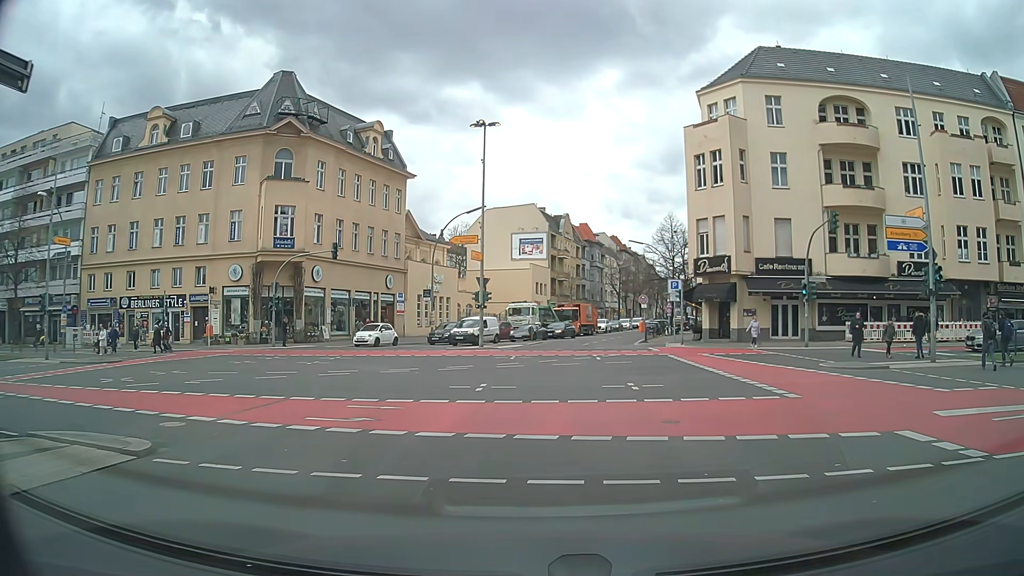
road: tertiary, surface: asphalt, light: Day
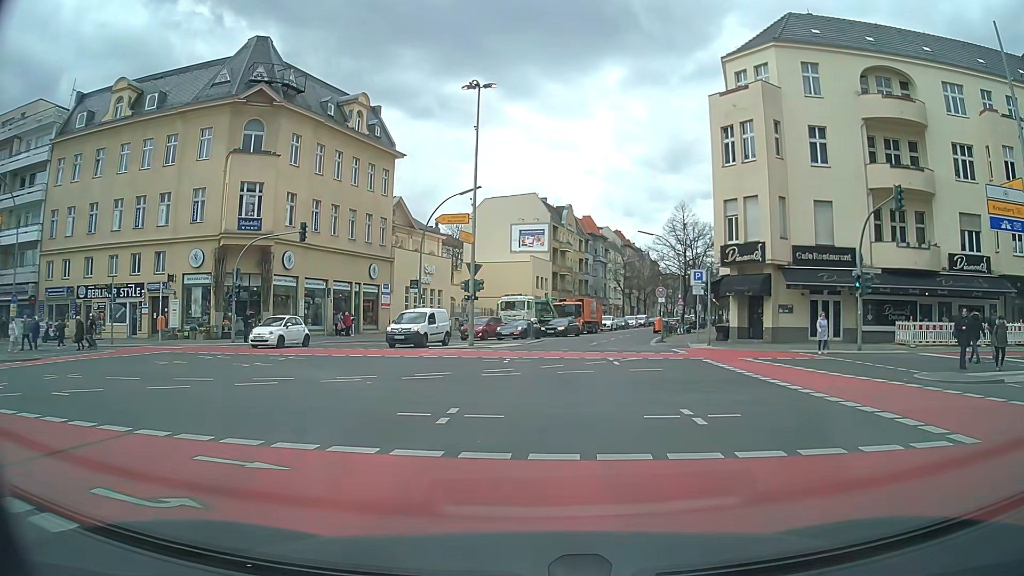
(+0.1, +6.2) m; 0°
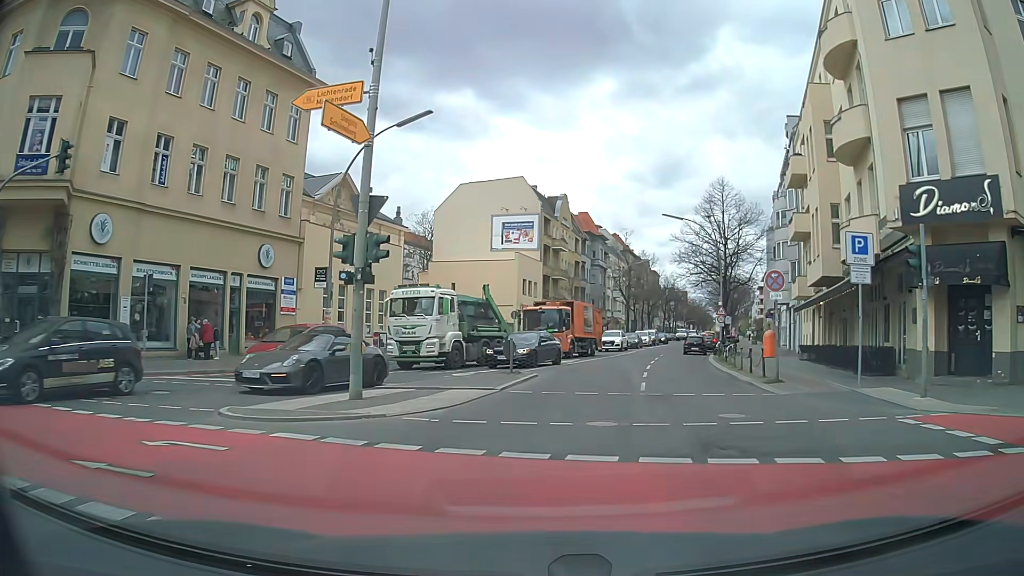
(+0.2, +19.8) m; +1°
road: secondary
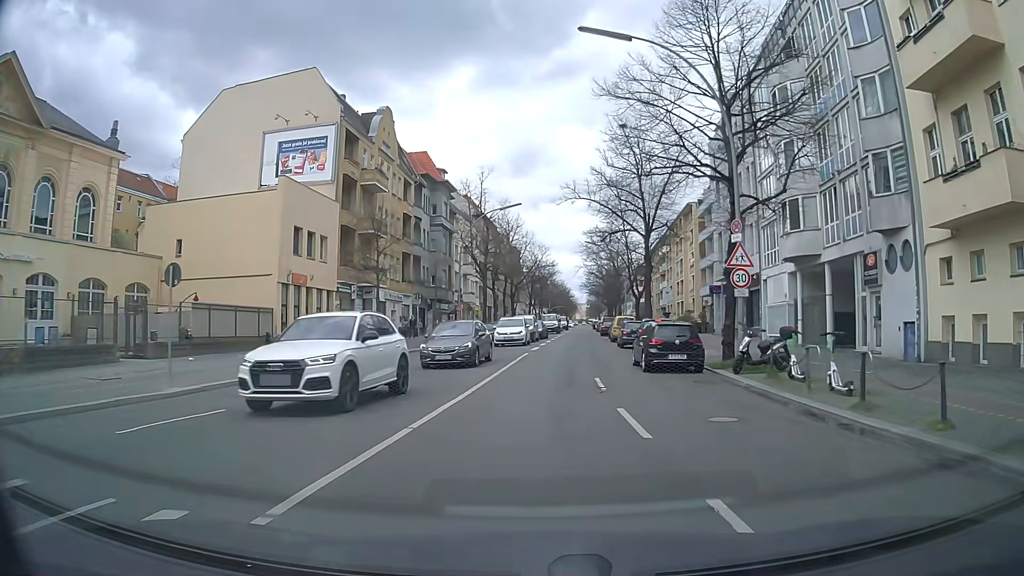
(+3.9, +31.6) m; +14°
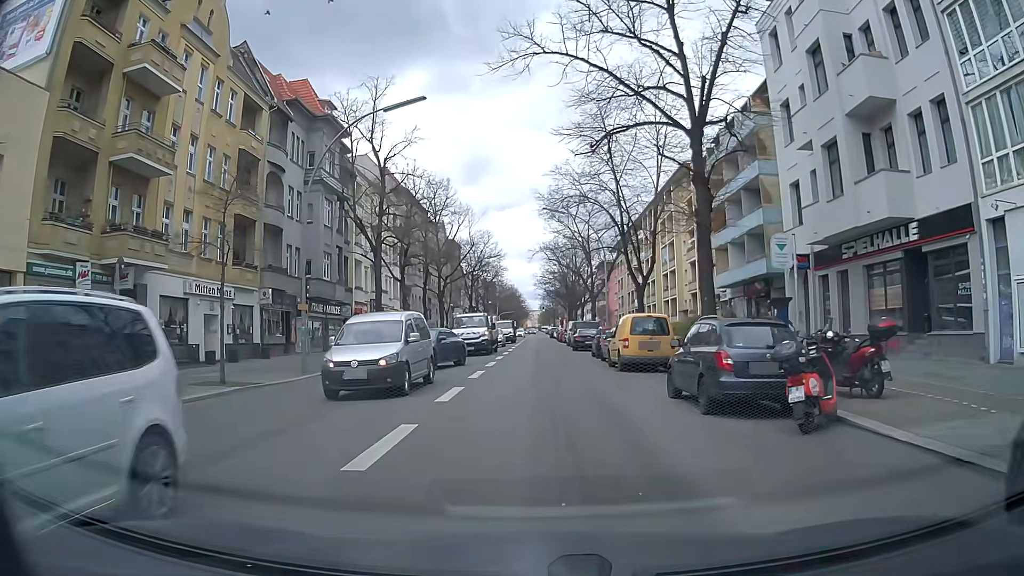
(+0.6, +25.0) m; +2°
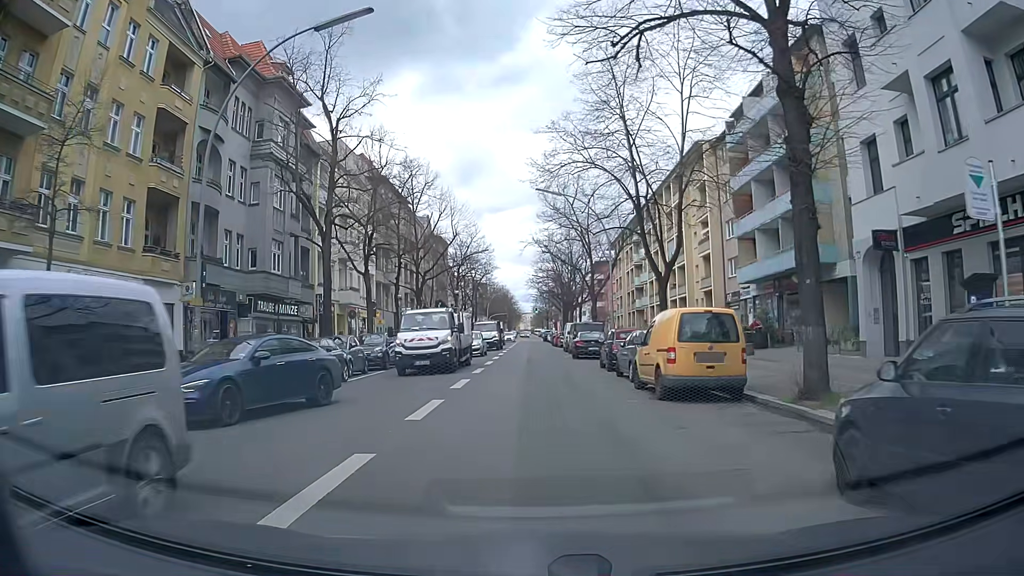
(+0.2, +8.0) m; +2°
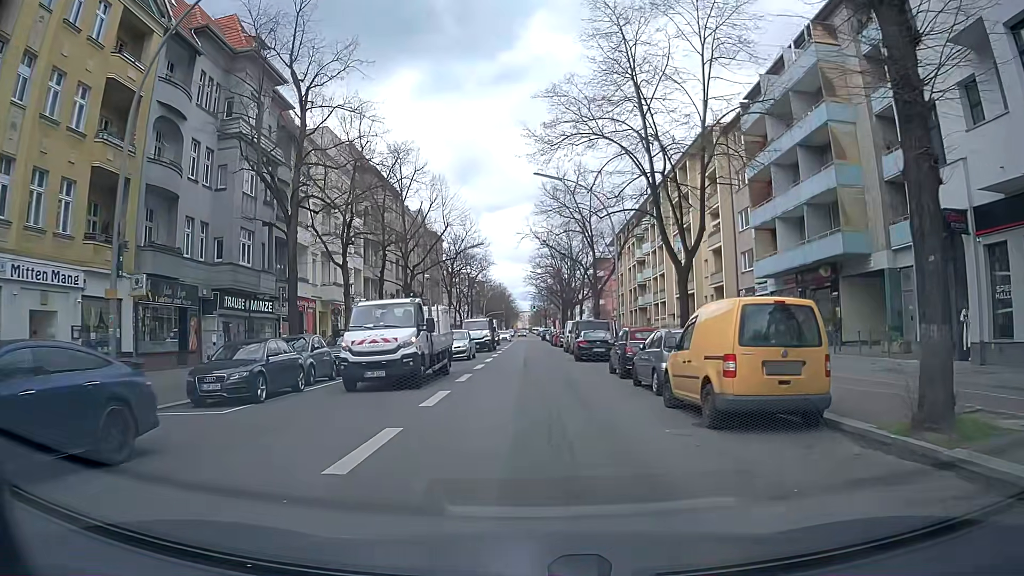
(0.0, +4.1) m; 0°
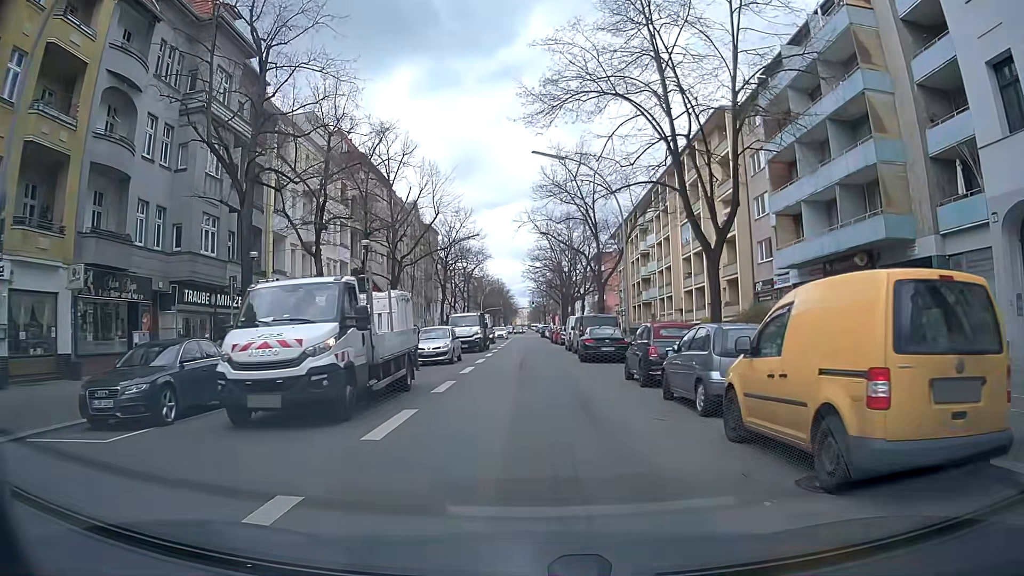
(0.0, +4.1) m; 0°
(0, +10) (0, +20) (0, +30) (-1, +40) (-1, +50) (-1, +60) (-1, +70) (-1, +80) (-1, +90) (-1, +100) m
